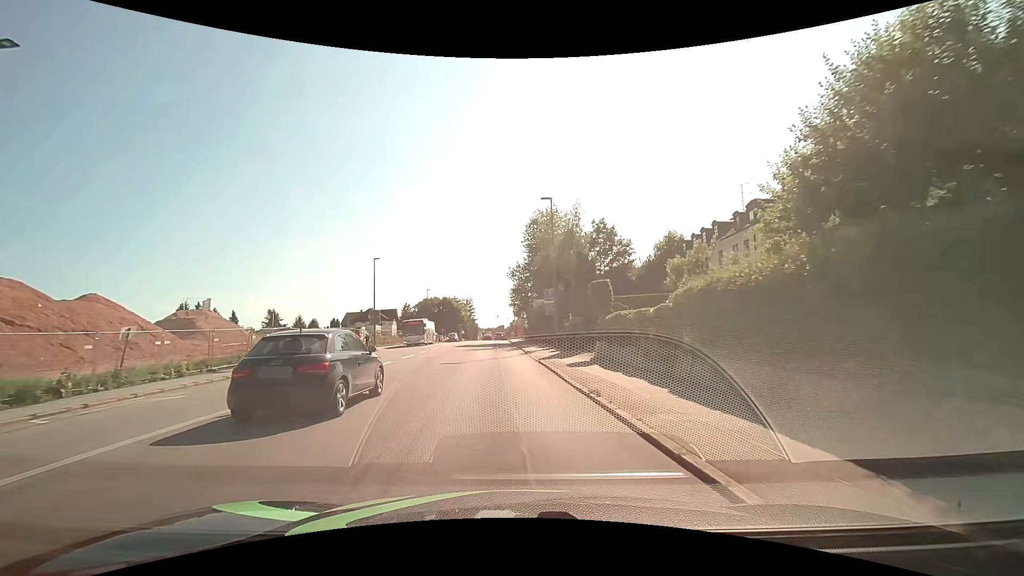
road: tertiary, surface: asphalt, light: Day
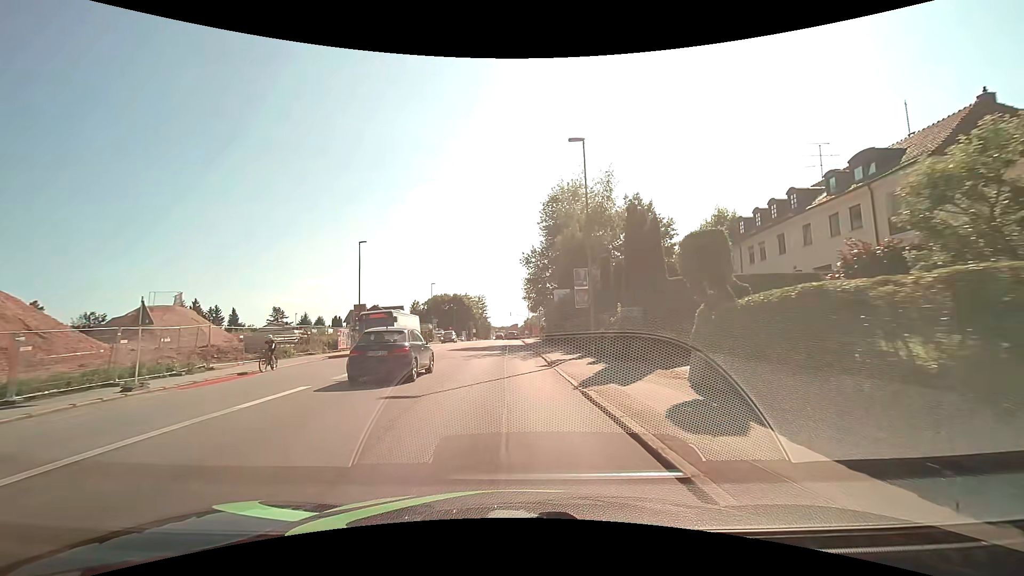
(-0.1, +10.6) m; -1°
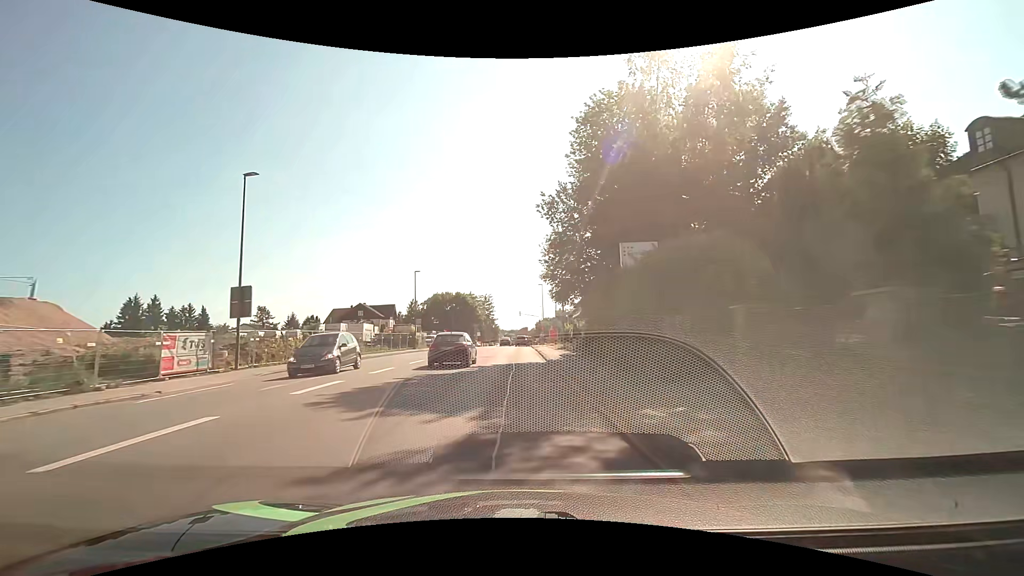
(-0.3, +22.2) m; -1°
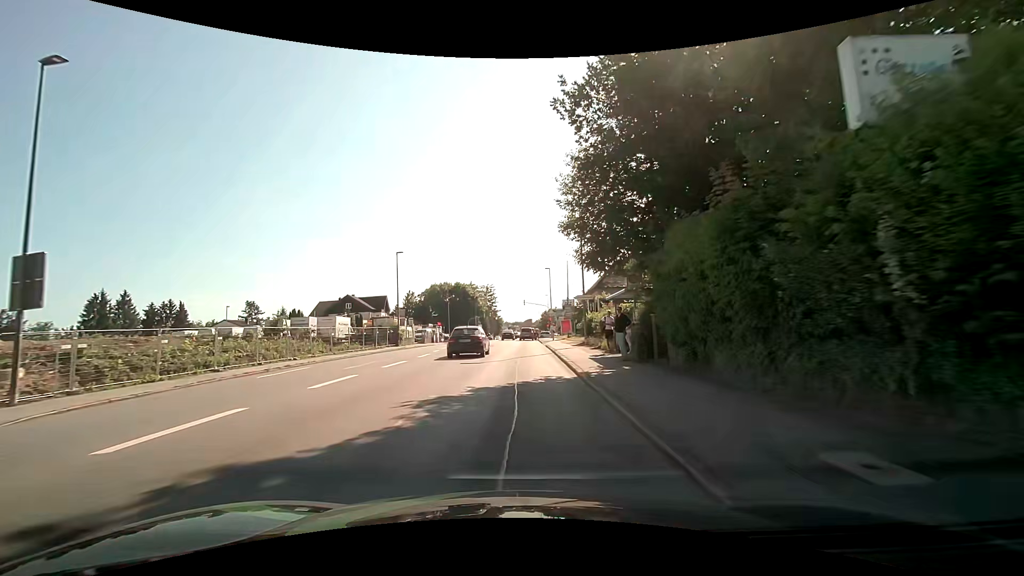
(0.0, +11.4) m; 0°
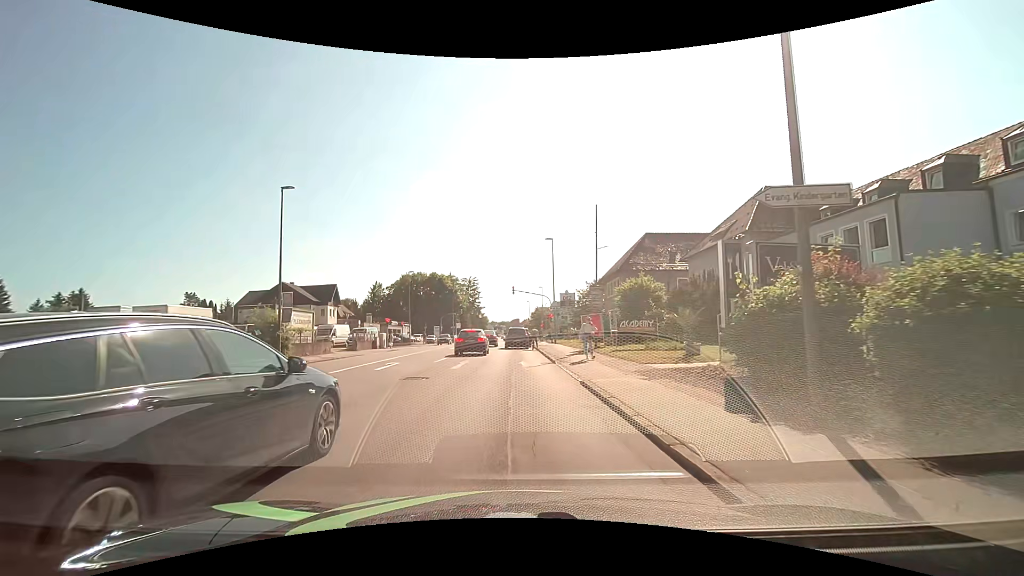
(0.0, +24.5) m; +1°
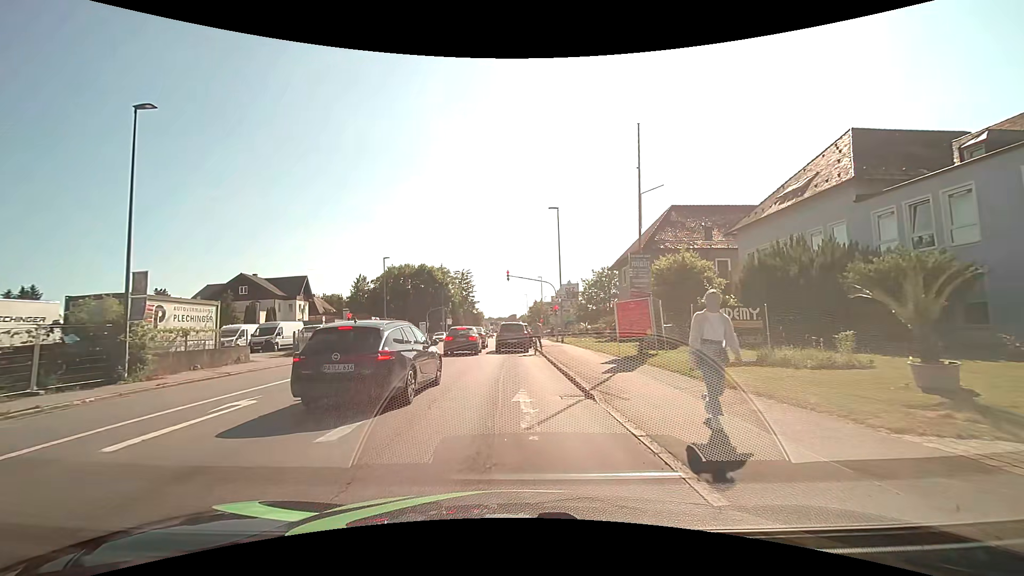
(+0.1, +10.8) m; +1°
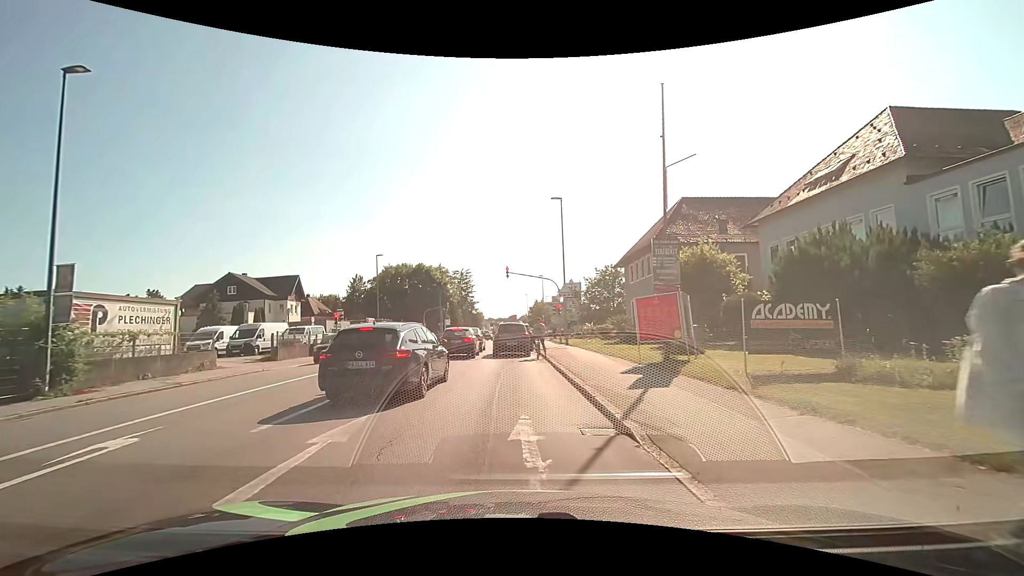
(0.0, +3.0) m; 0°
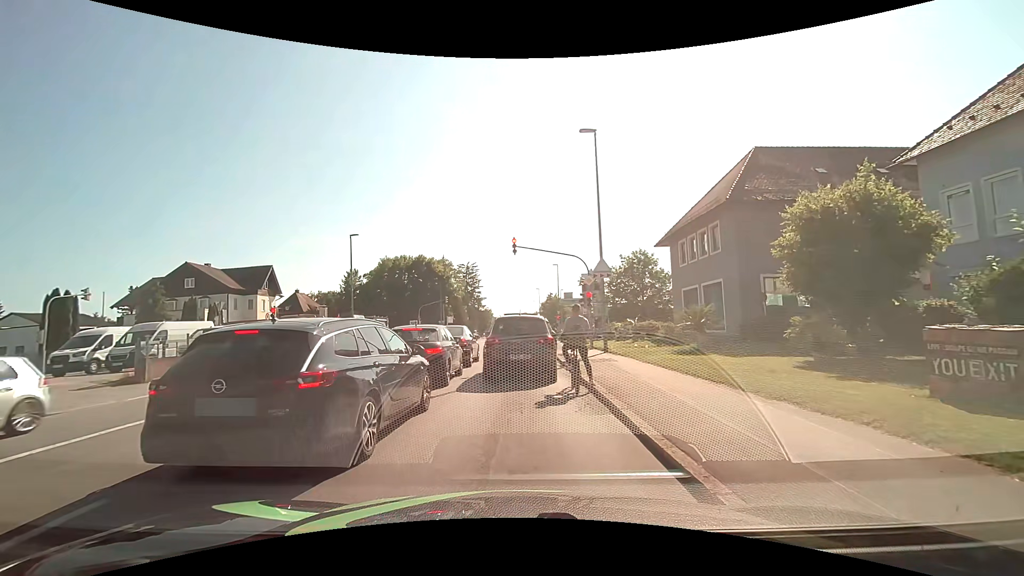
(-0.1, +11.4) m; -2°
